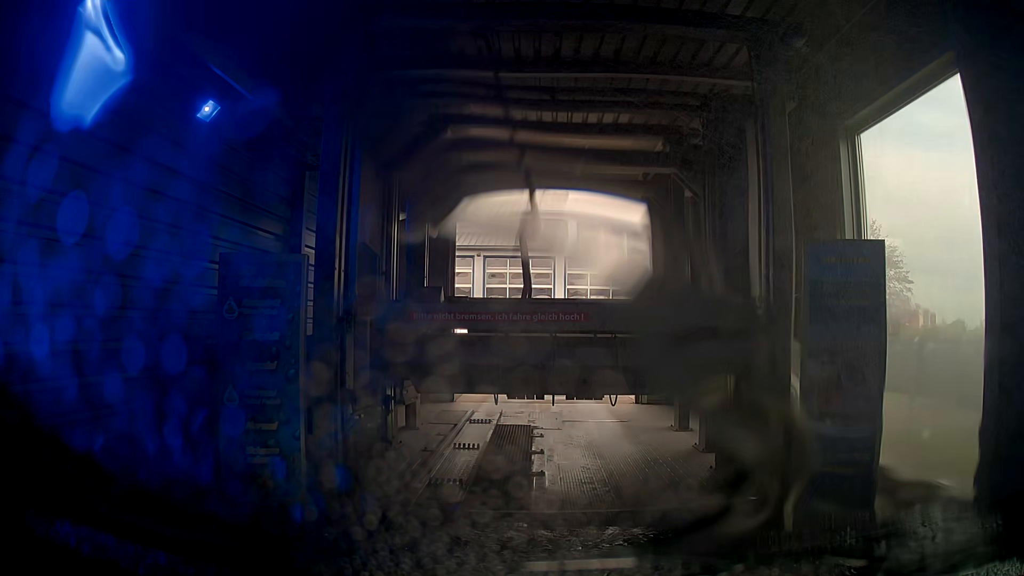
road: service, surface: asphalt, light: Day
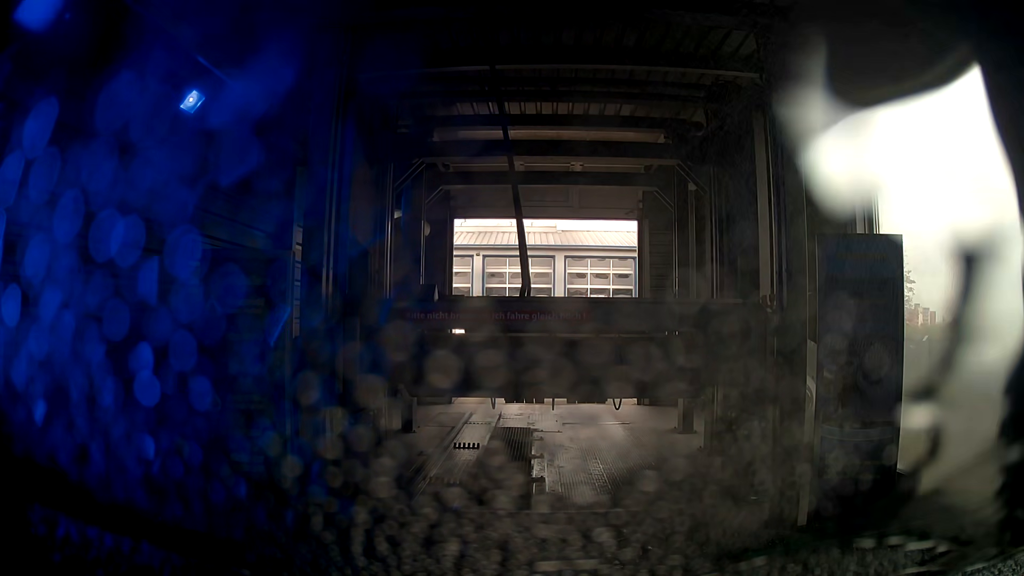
(0.0, +0.2) m; 0°
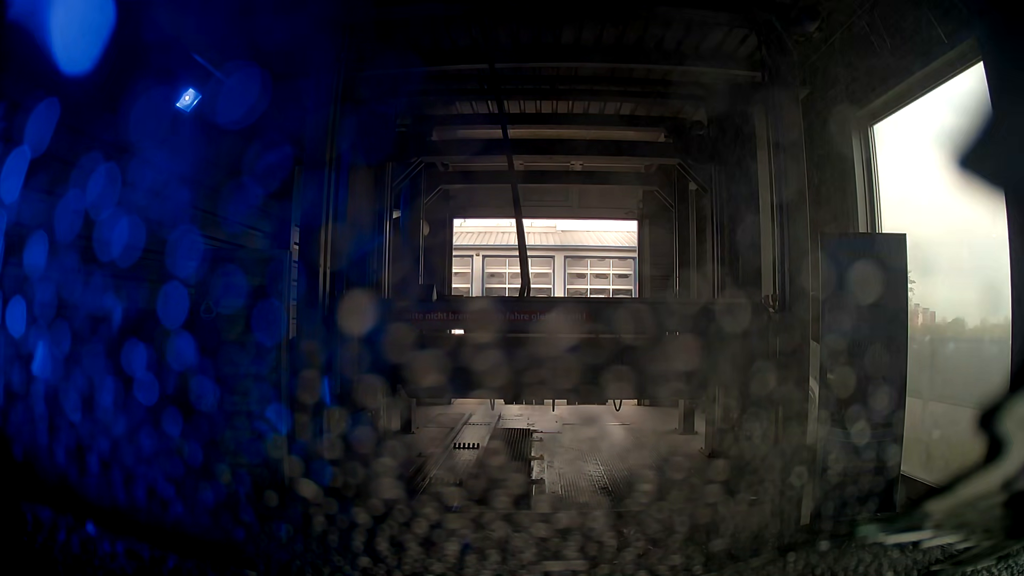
(0.0, 0.0) m; 0°
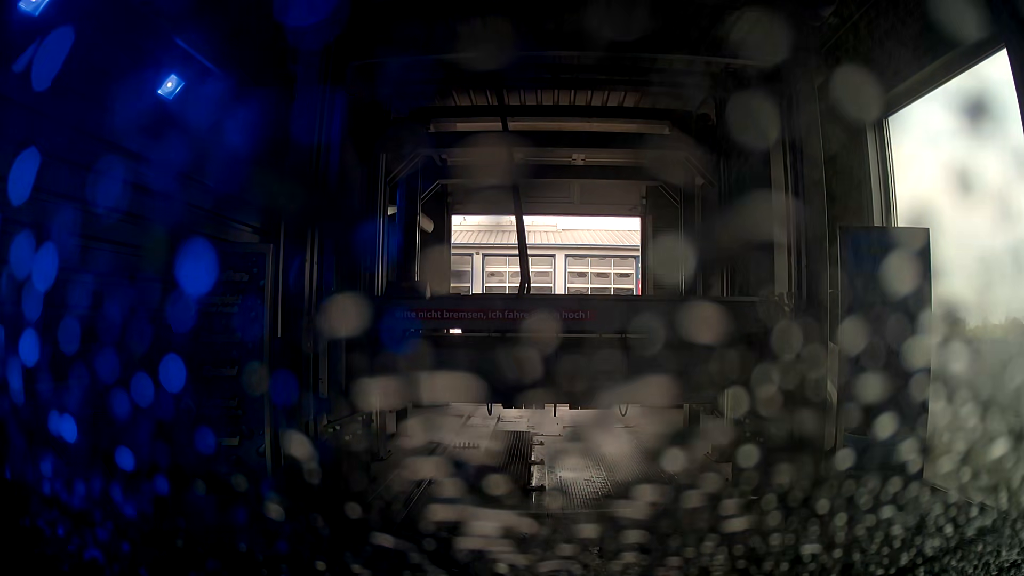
(0.0, +0.2) m; 0°
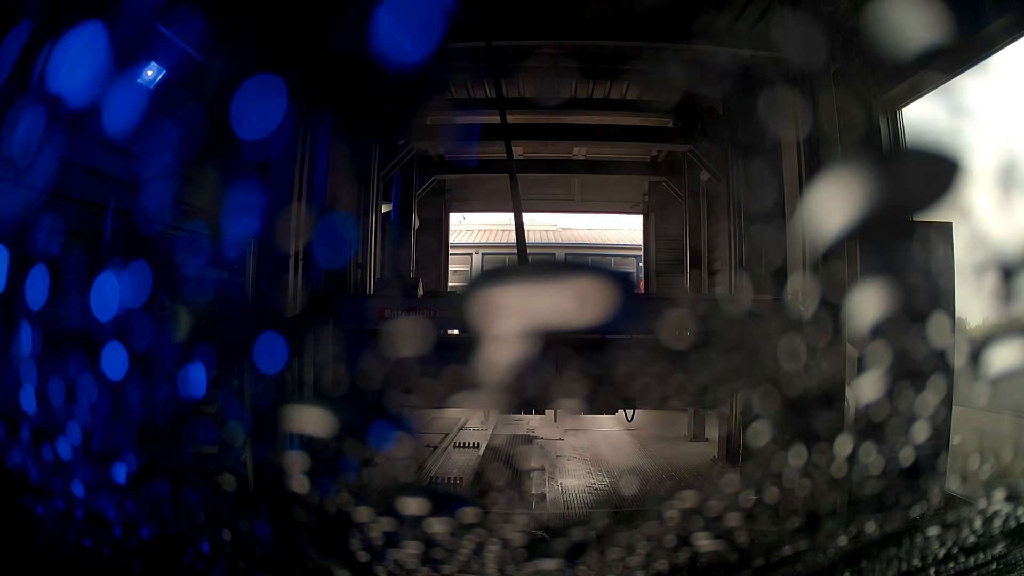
(0.0, +0.2) m; 0°
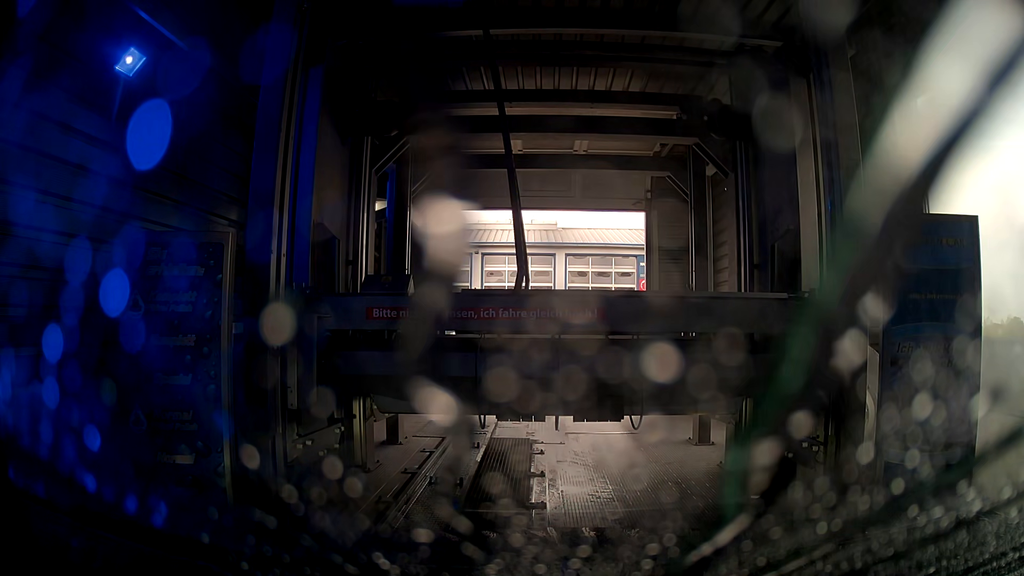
(0.0, +0.1) m; 0°
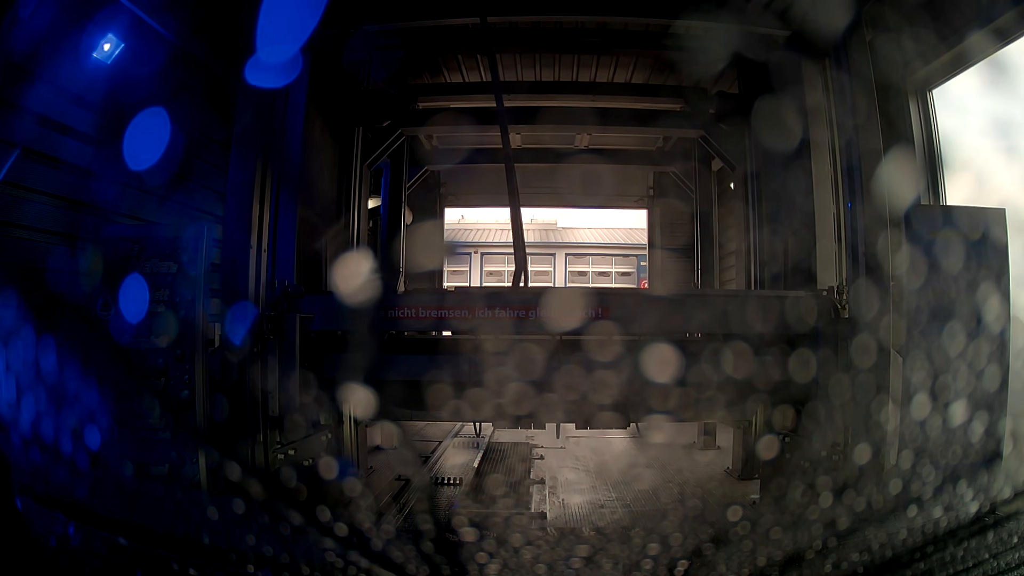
(0.0, +0.1) m; 0°
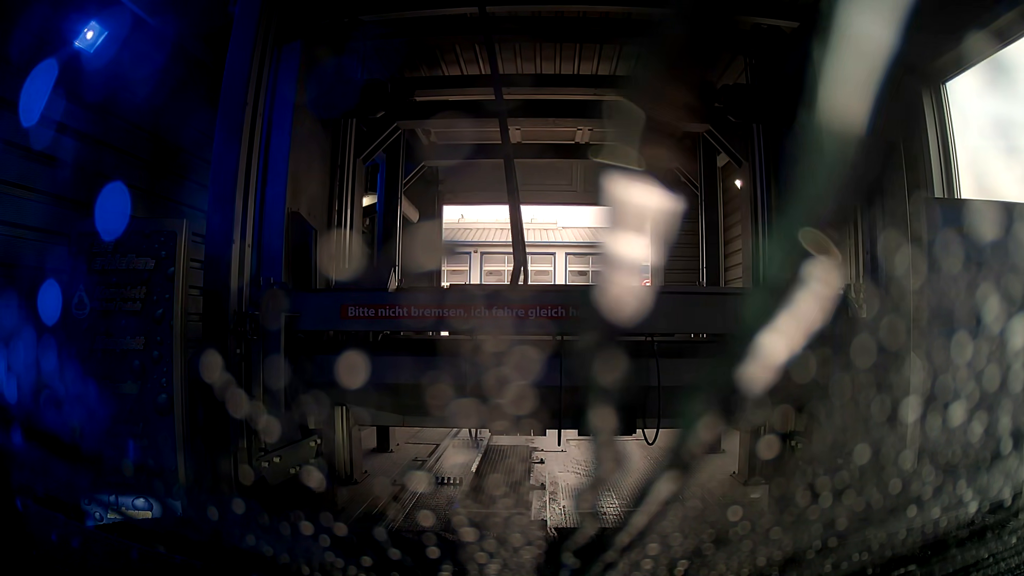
(0.0, +0.1) m; 0°
